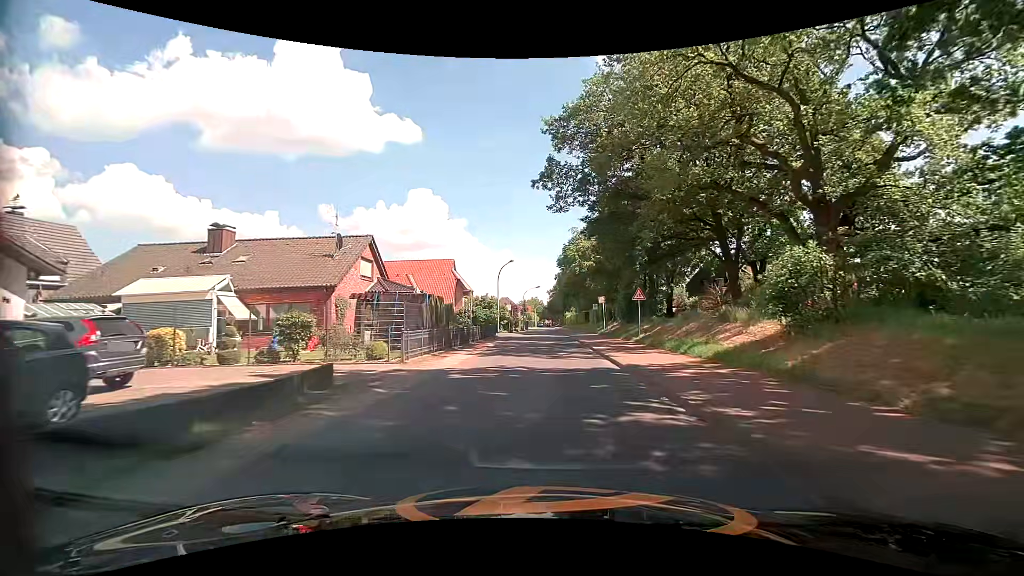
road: tertiary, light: Day
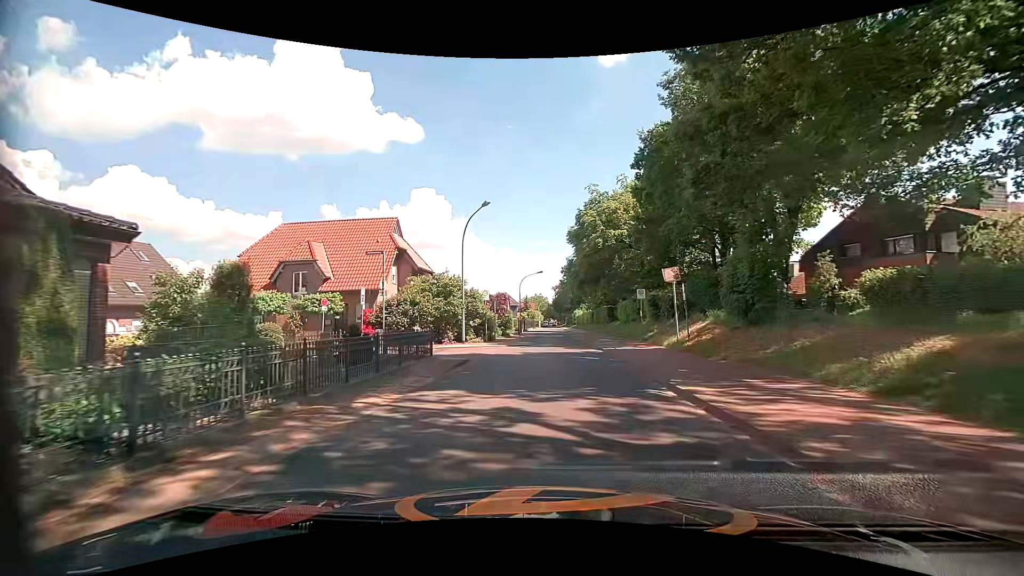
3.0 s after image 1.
(0.0, +24.7) m; -1°
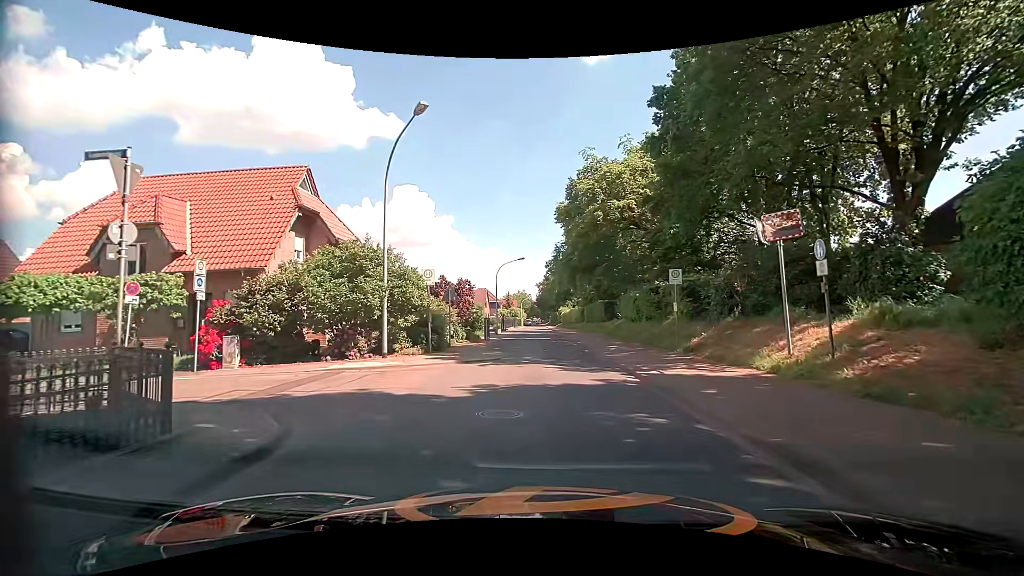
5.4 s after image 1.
(+0.1, +11.3) m; 0°
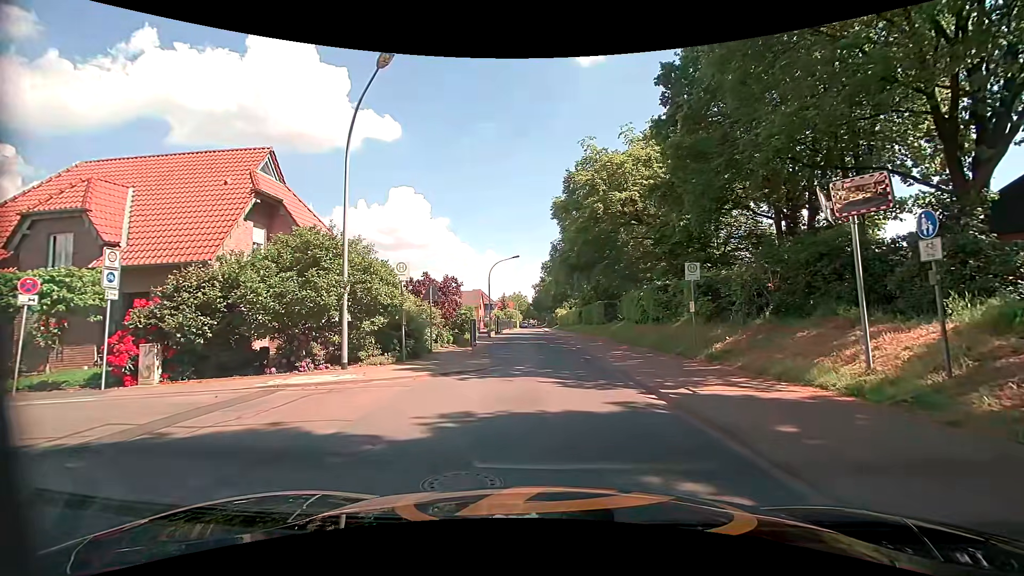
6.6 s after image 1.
(+0.1, +2.8) m; +1°
